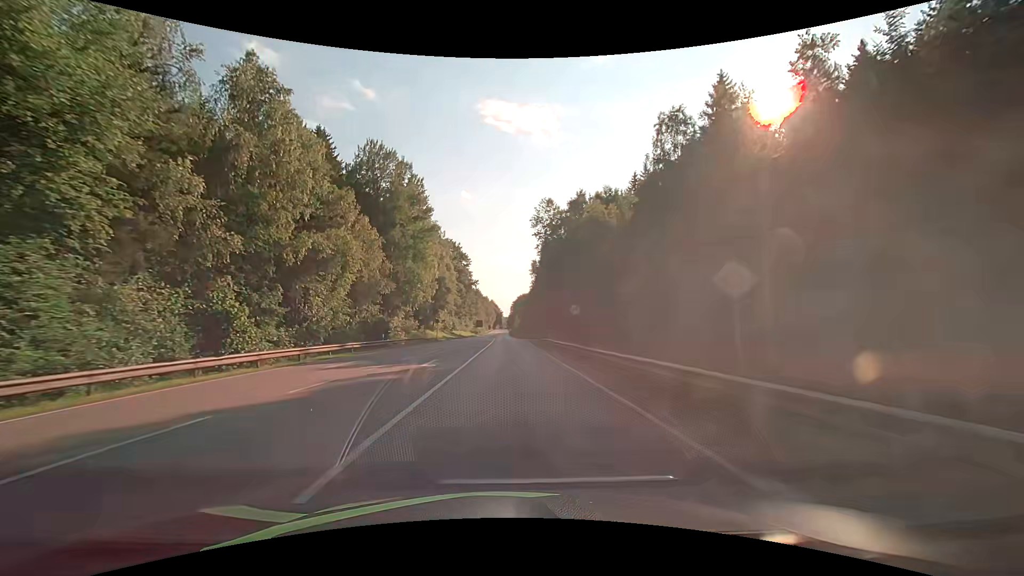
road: secondary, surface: asphalt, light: Day
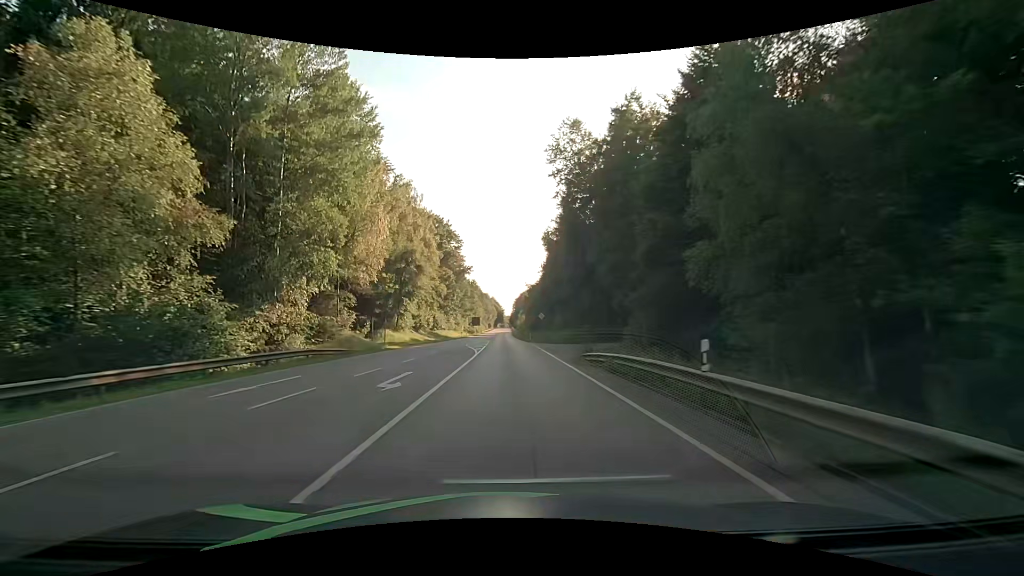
(+0.1, +32.3) m; 0°
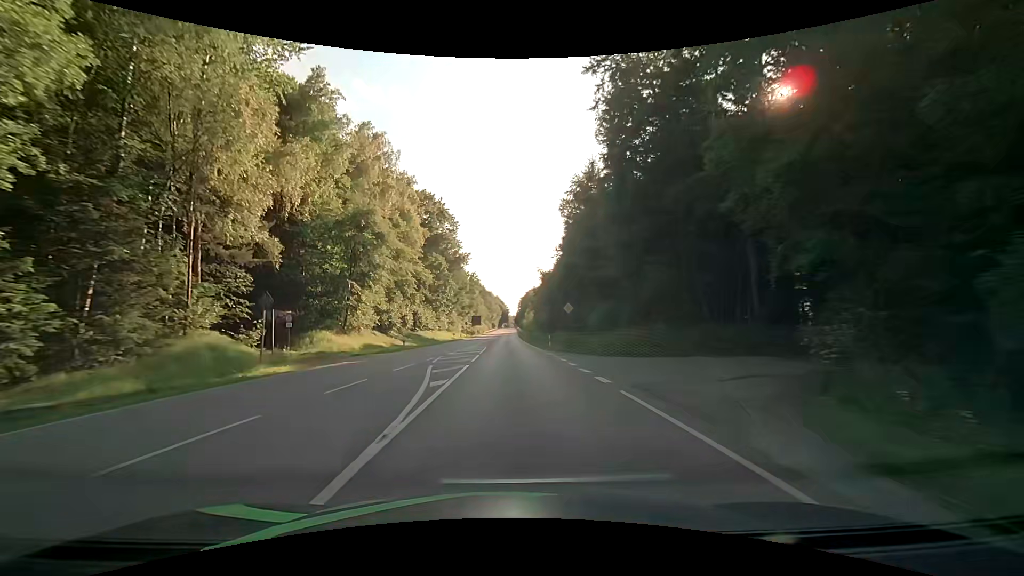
(-0.3, +22.0) m; -1°
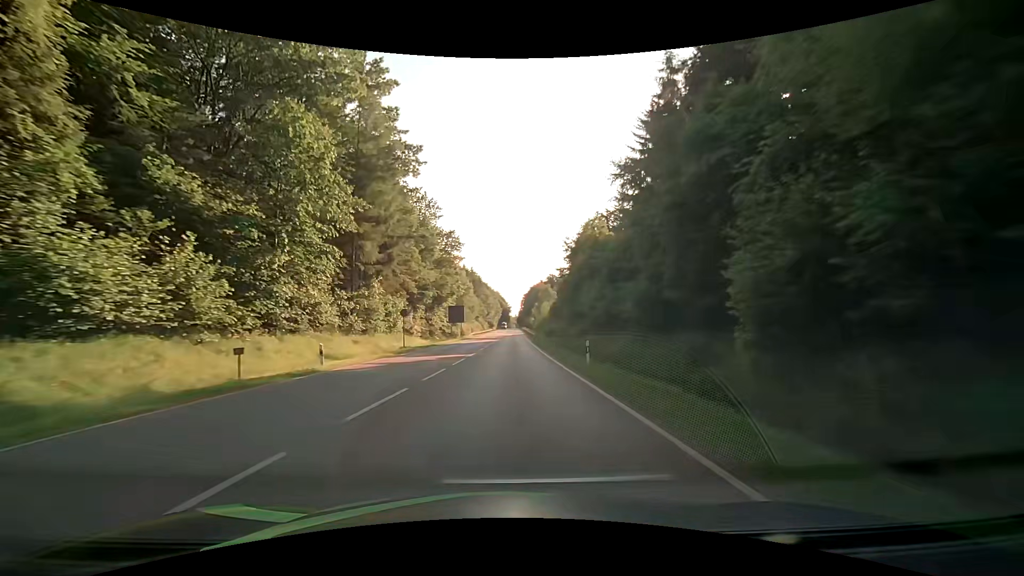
(0.0, +59.9) m; 0°
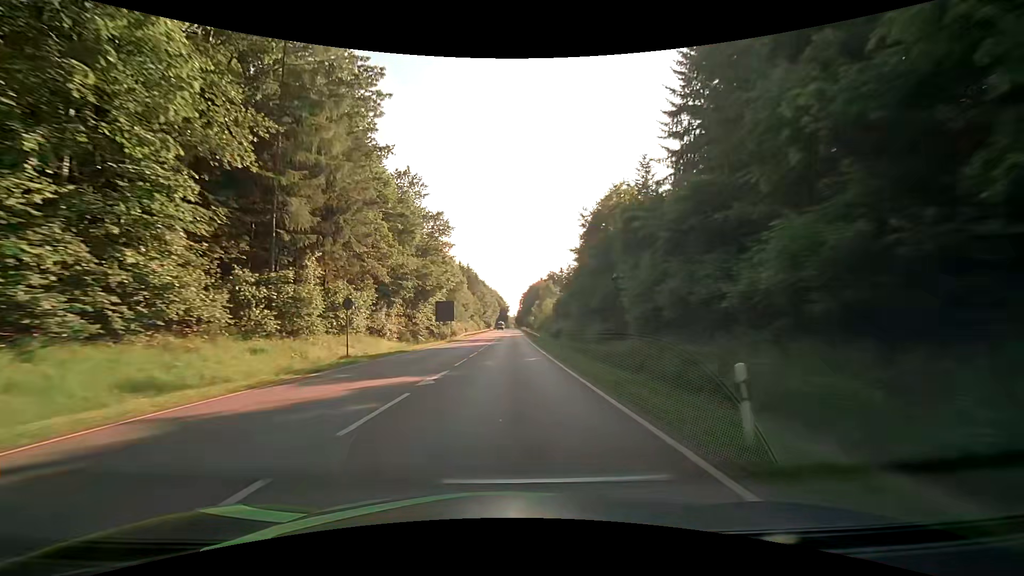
(0.0, +12.9) m; 0°
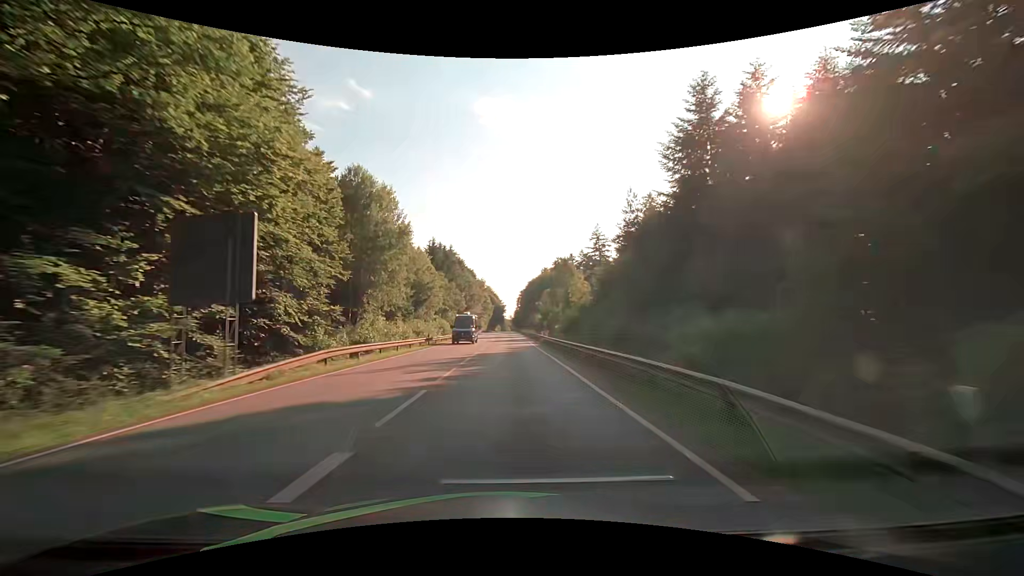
(+0.2, +53.9) m; 0°
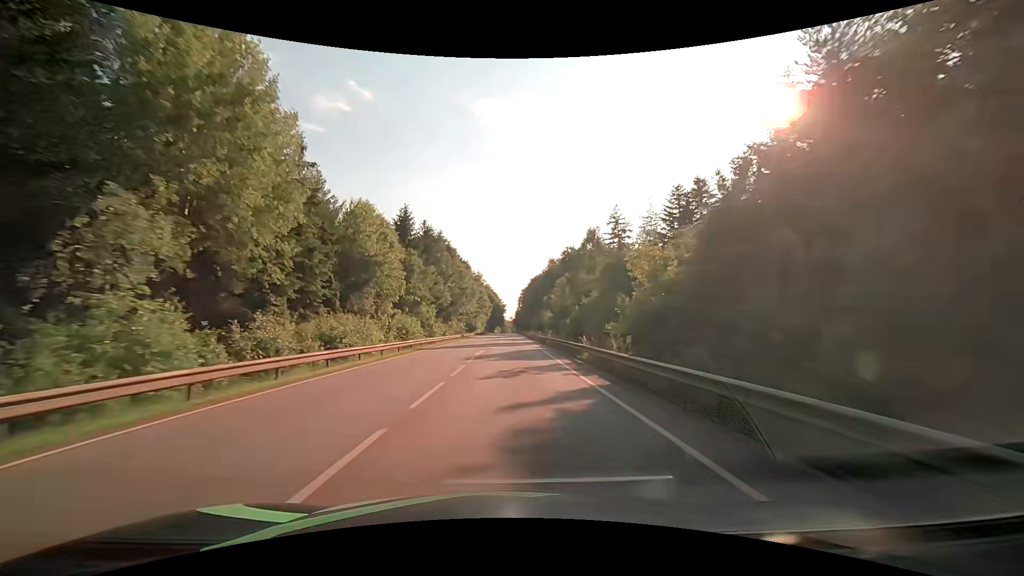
(+0.2, +28.4) m; 0°
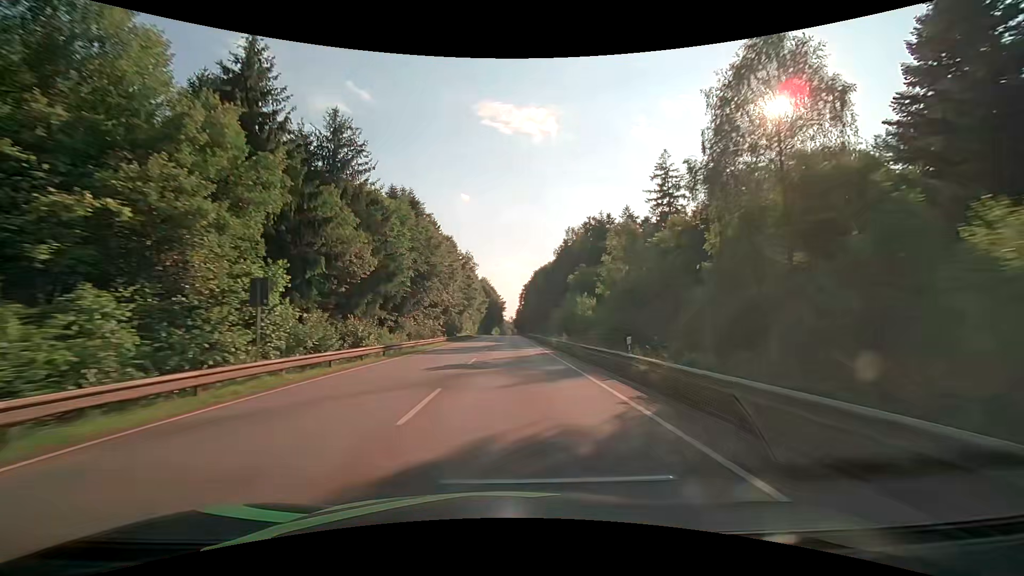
(+0.2, +44.4) m; 0°
(0, +10) (0, +20) (0, +30) (0, +40) (0, +50) (0, +60) (0, +70) (+1, +80) (+1, +90) (+1, +100) m
